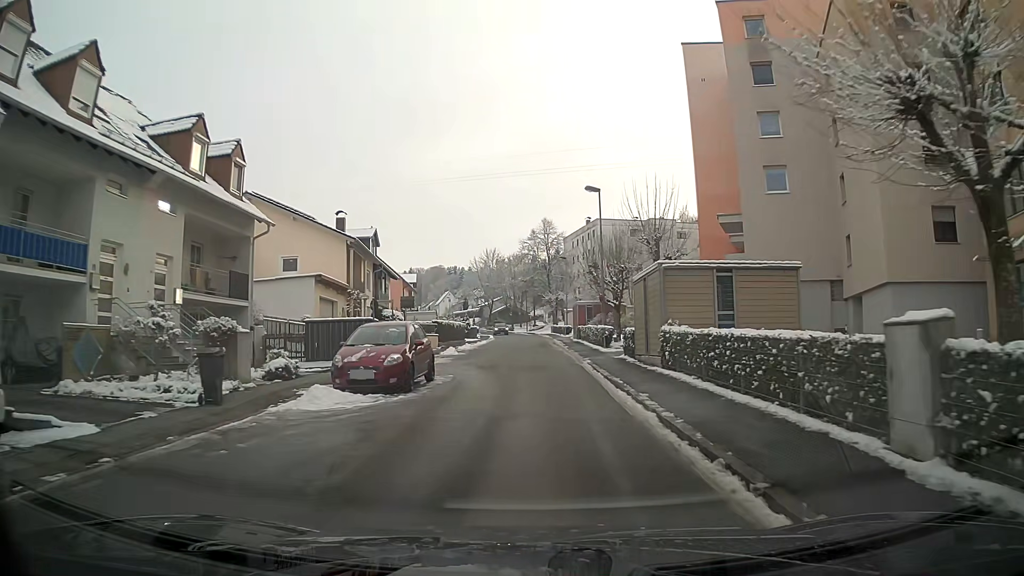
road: residential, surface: asphalt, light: Day
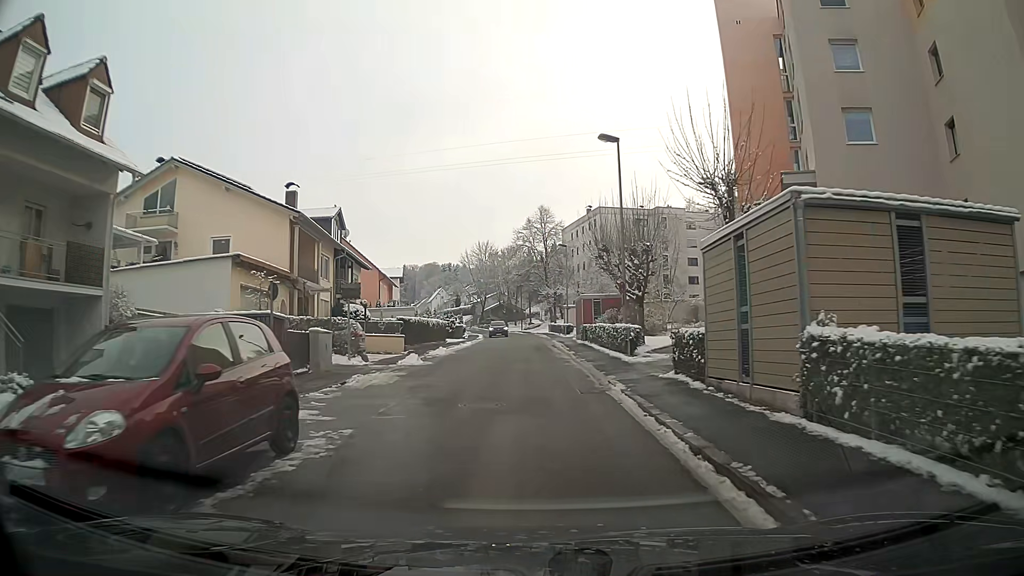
(0.0, +9.6) m; 0°
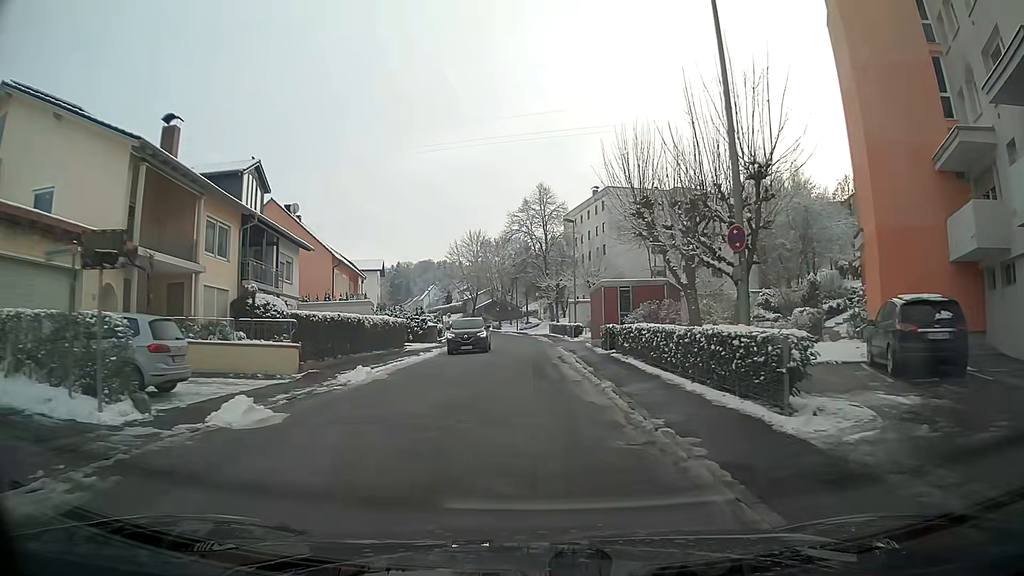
(+0.1, +14.4) m; 0°
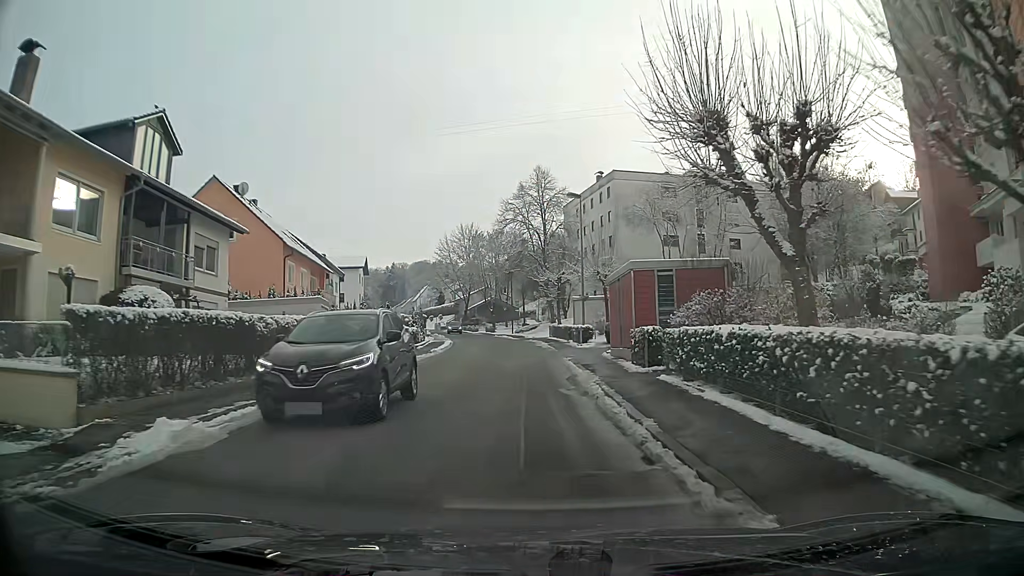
(0.0, +9.6) m; 0°
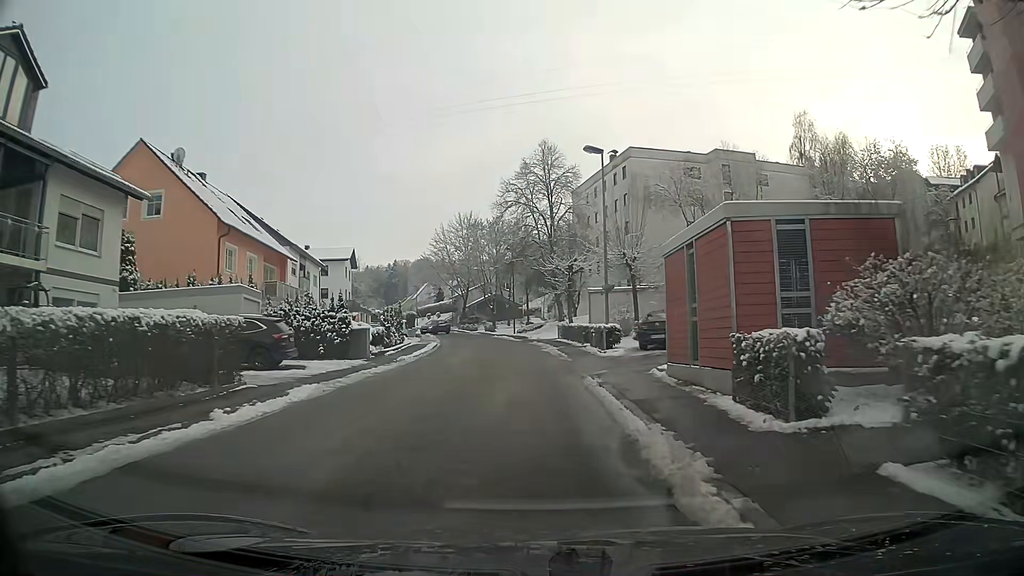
(0.0, +9.6) m; 0°
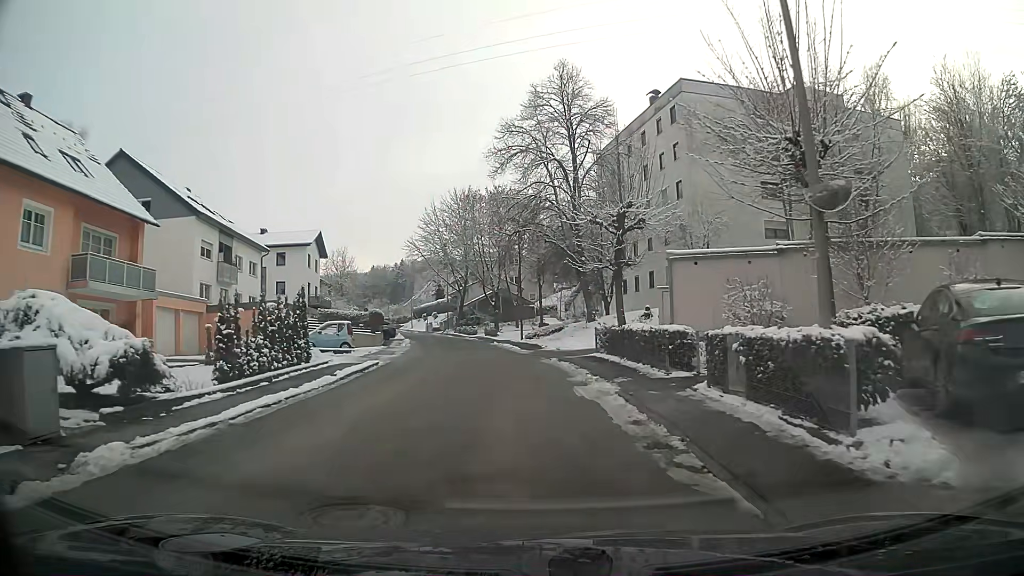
(-0.3, +19.2) m; -1°
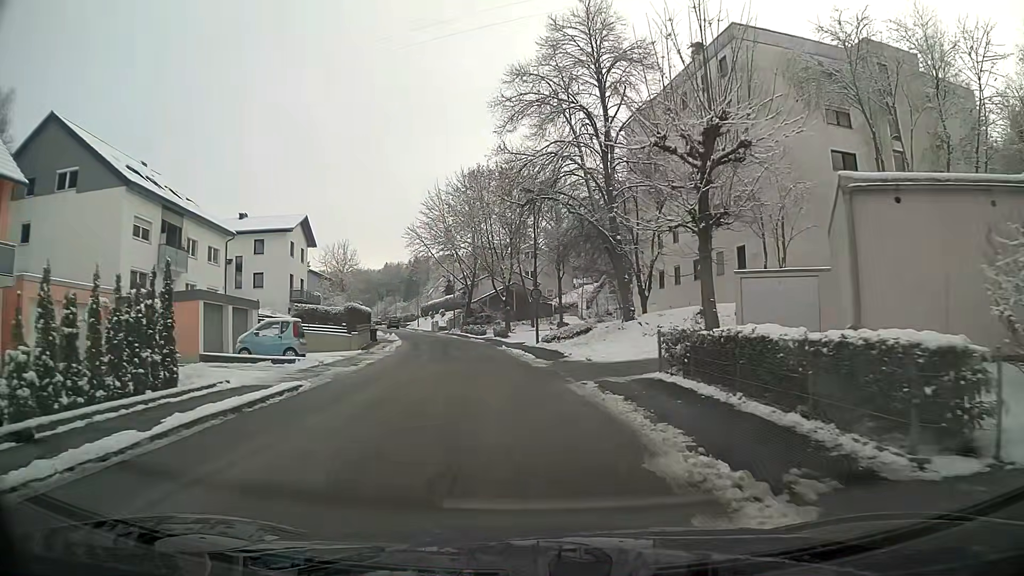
(-0.1, +9.6) m; -2°
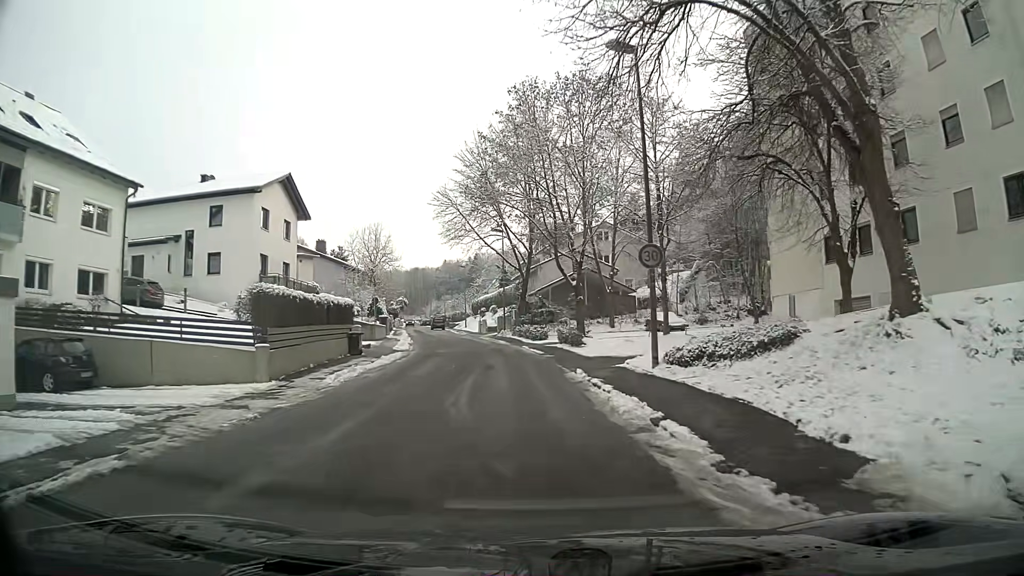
(-0.9, +19.1) m; -5°
(0, +10) (-1, +20) (-2, +30) (-3, +40) (-5, +50) (-7, +59) (-9, +69) (-11, +79) (-14, +88) (-17, +98) m
